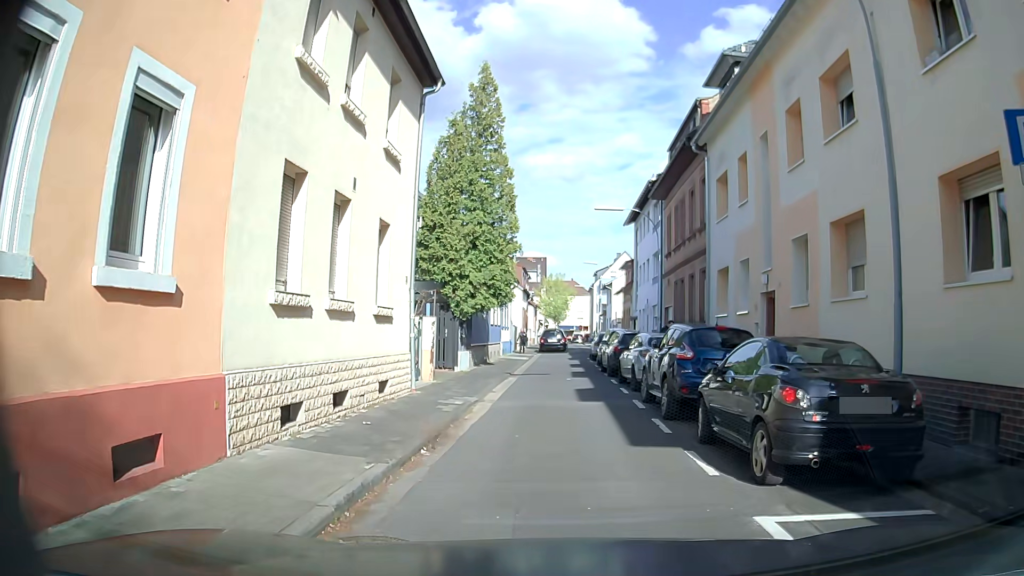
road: residential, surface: asphalt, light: Day
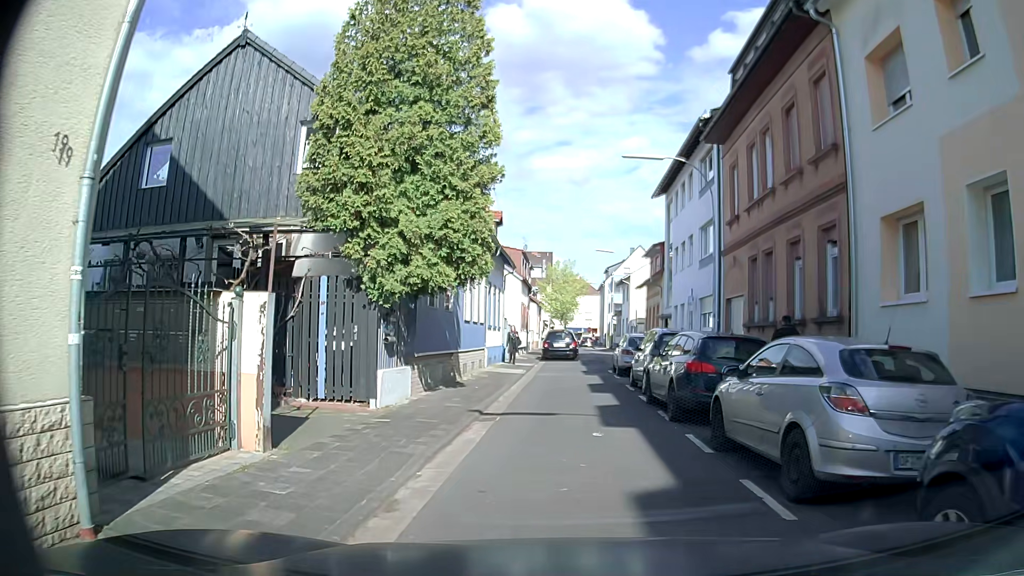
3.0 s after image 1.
(0.0, +10.6) m; +2°
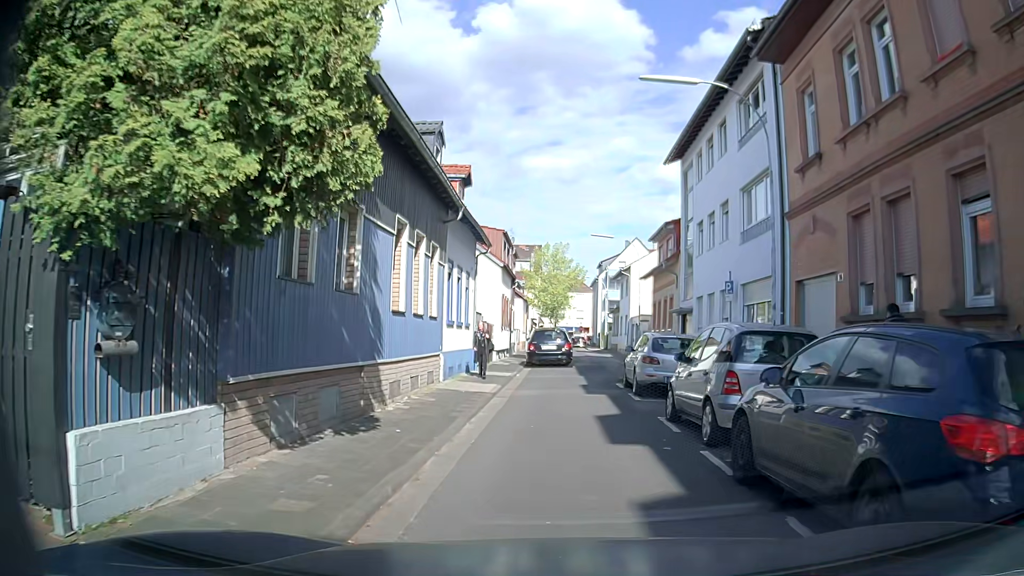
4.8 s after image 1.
(-0.2, +7.5) m; -1°
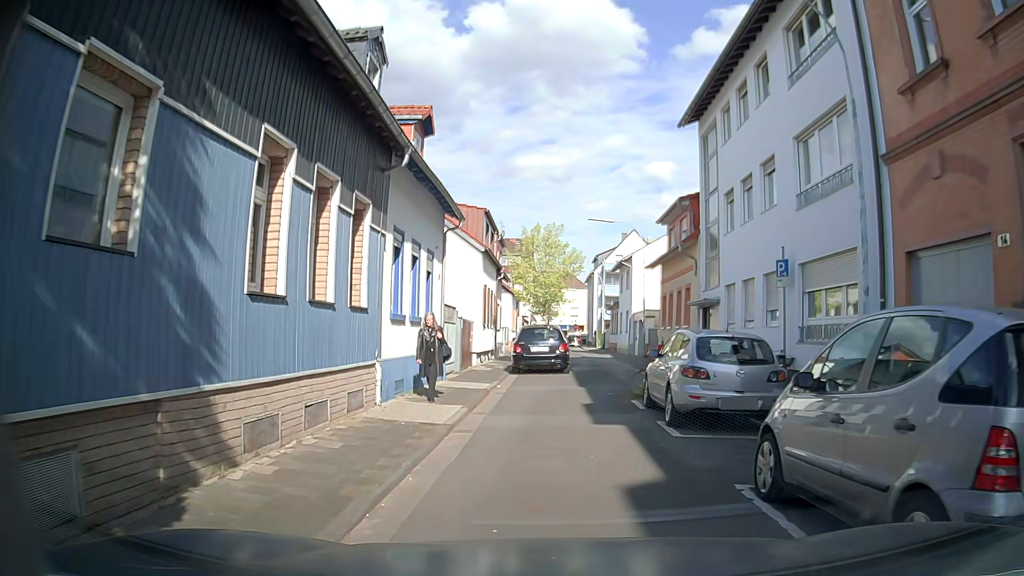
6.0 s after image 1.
(0.0, +5.4) m; -1°
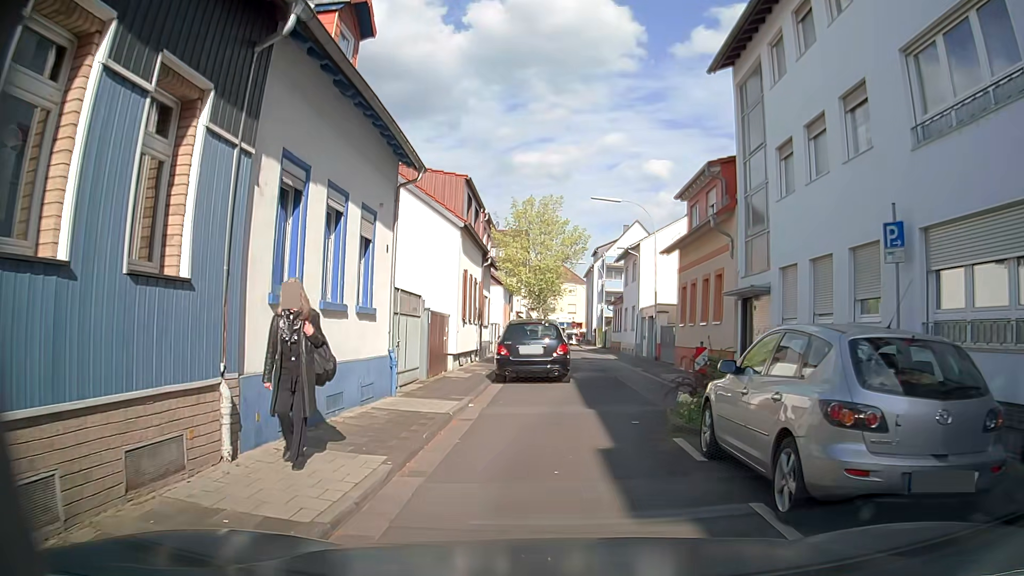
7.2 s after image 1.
(+0.1, +5.3) m; +1°
